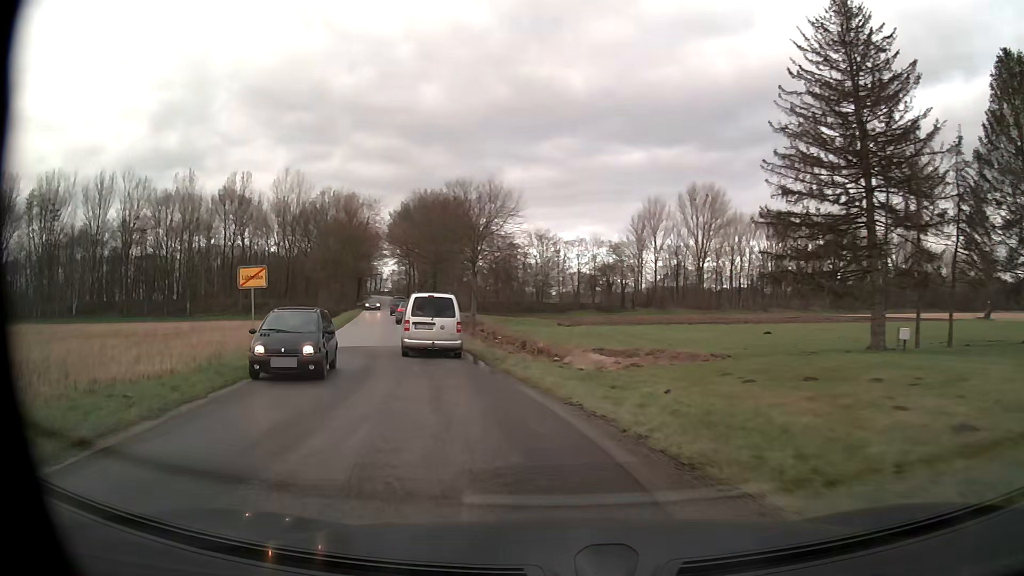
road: unclassified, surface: asphalt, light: Day
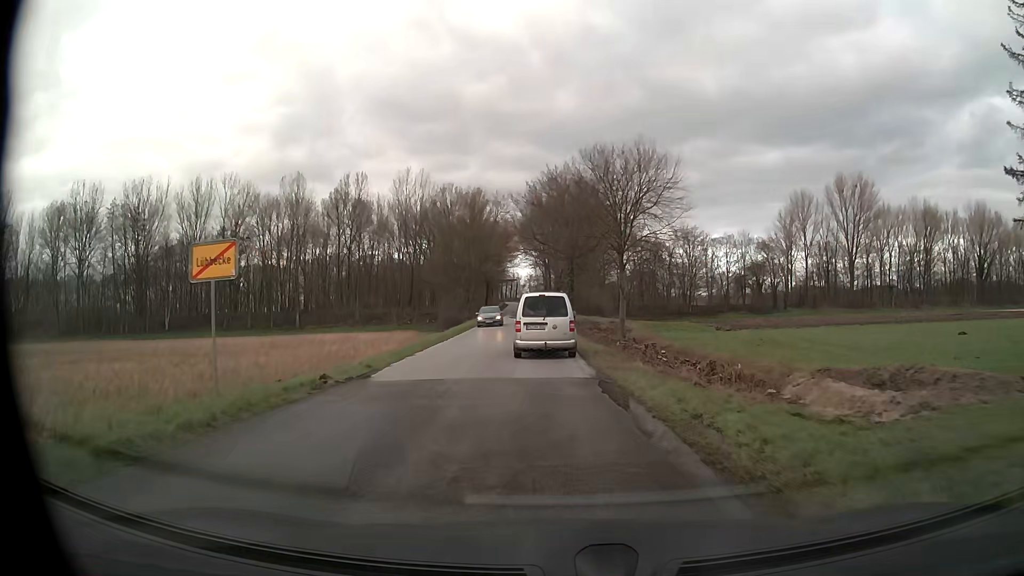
(-1.5, +10.7) m; -13°
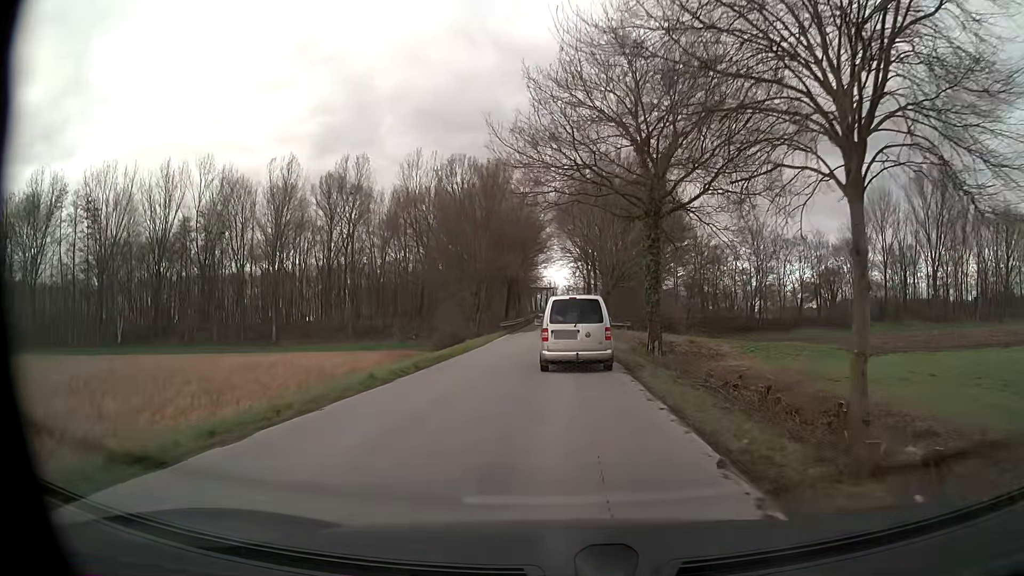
(-1.0, +23.9) m; -3°
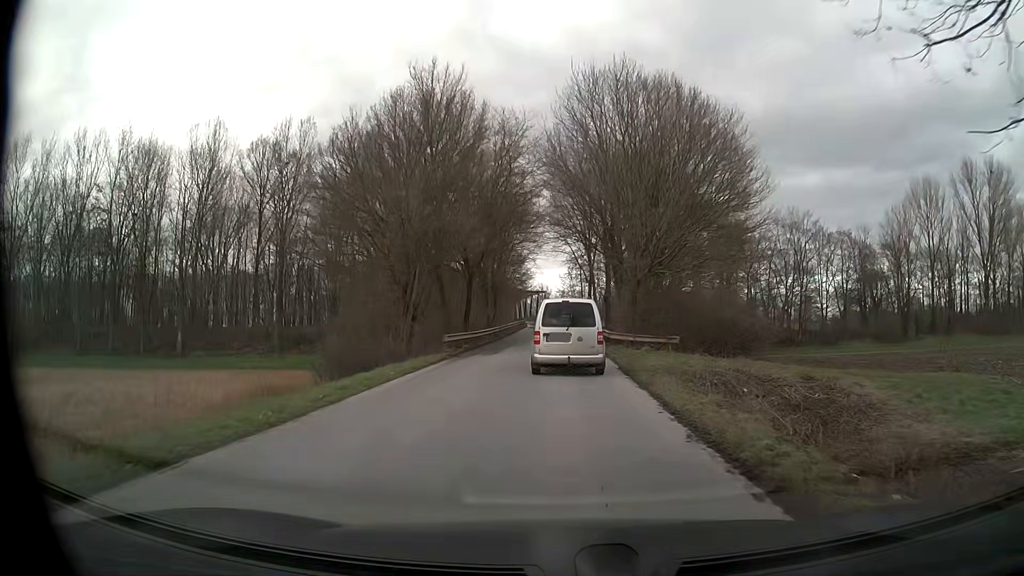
(+0.1, +22.7) m; 0°
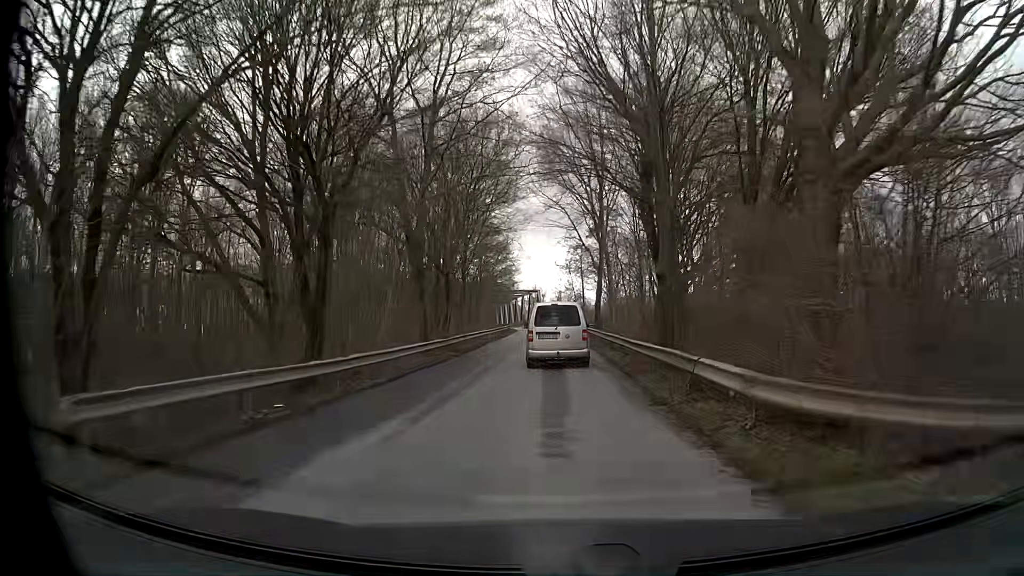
(+0.2, +23.2) m; +1°
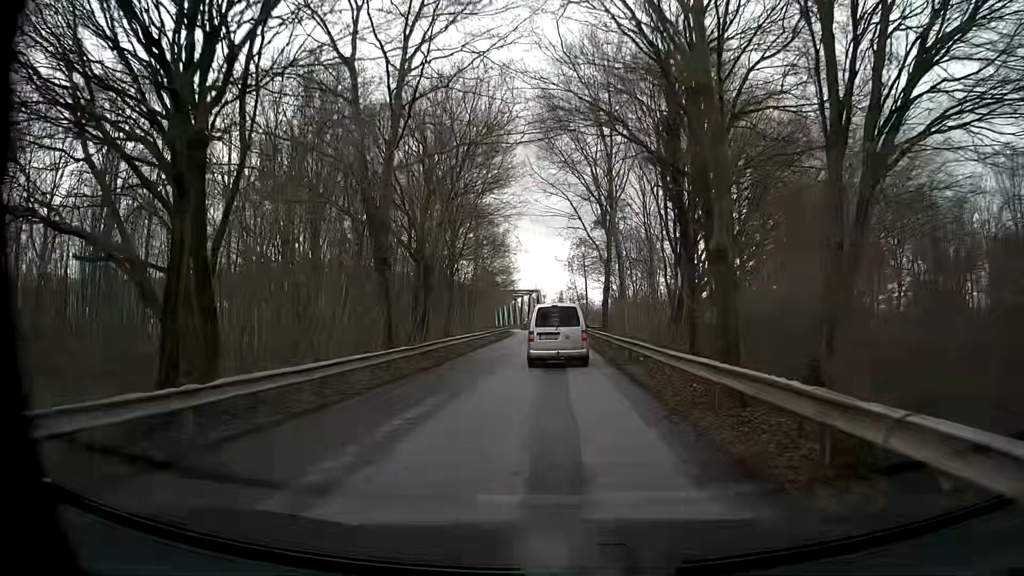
(0.0, +6.2) m; 0°
(0, +10) (0, +20) (0, +30) (0, +40) (0, +50) (-1, +60) (-1, +70) (-2, +80) (-4, +90) (-6, +100) m
